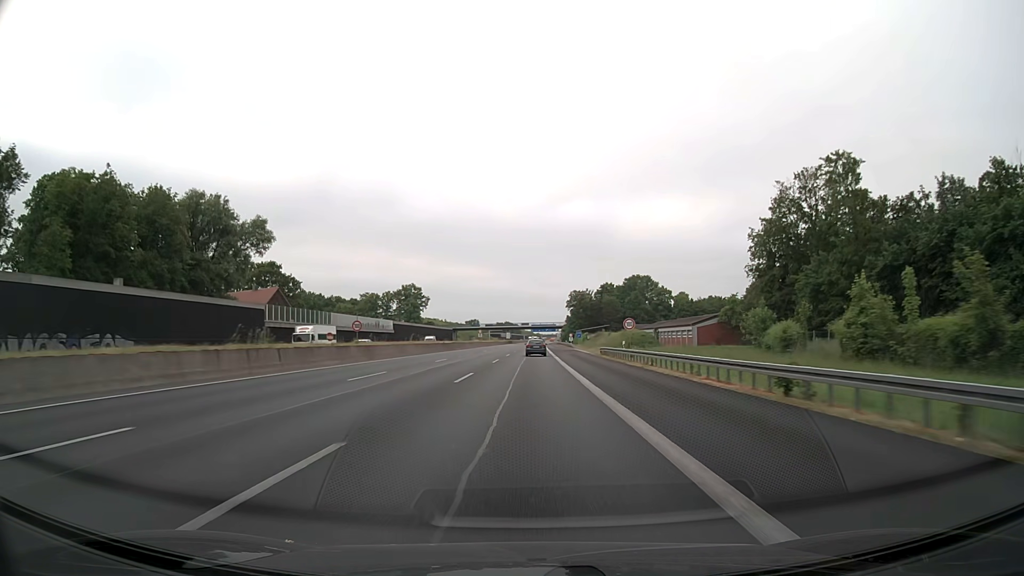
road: motorway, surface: asphalt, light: Day
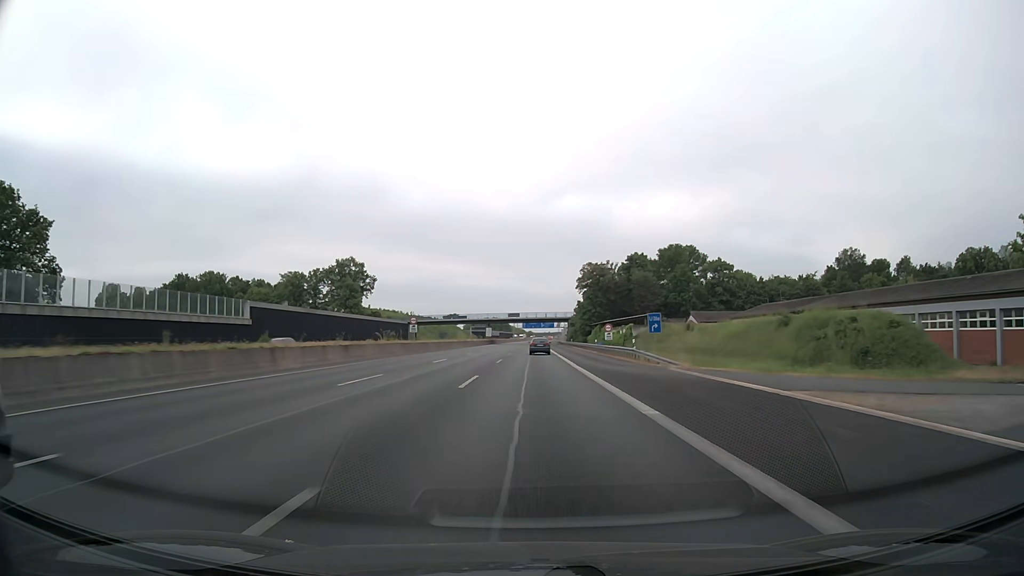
(+0.3, +76.0) m; +1°
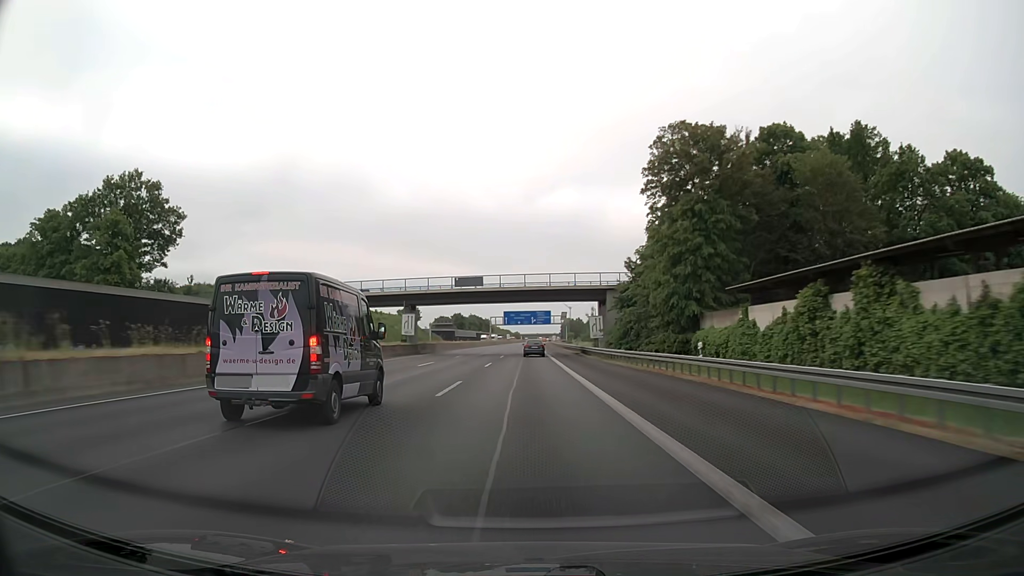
(+1.0, +95.1) m; +1°
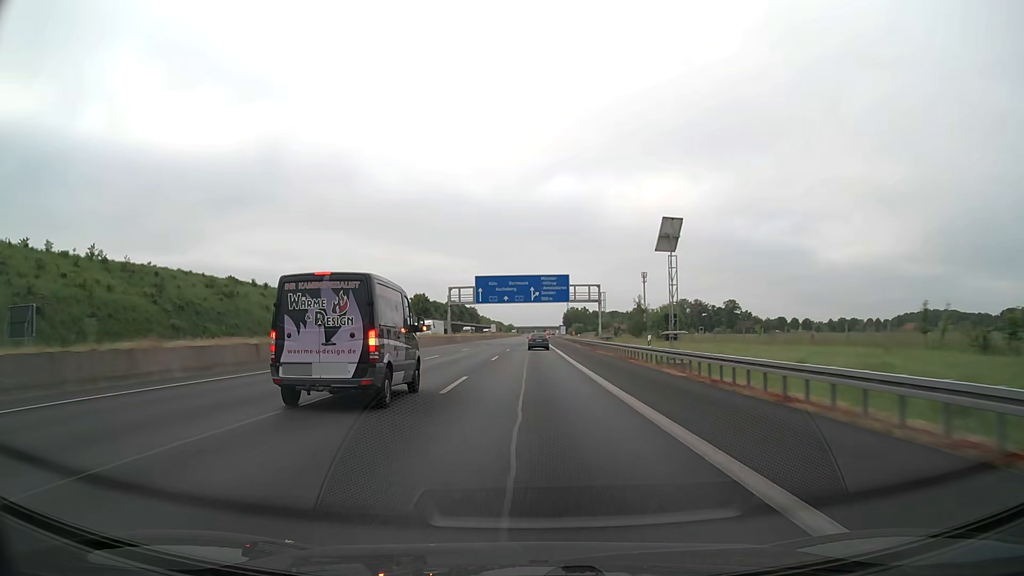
(+0.1, +93.1) m; 0°
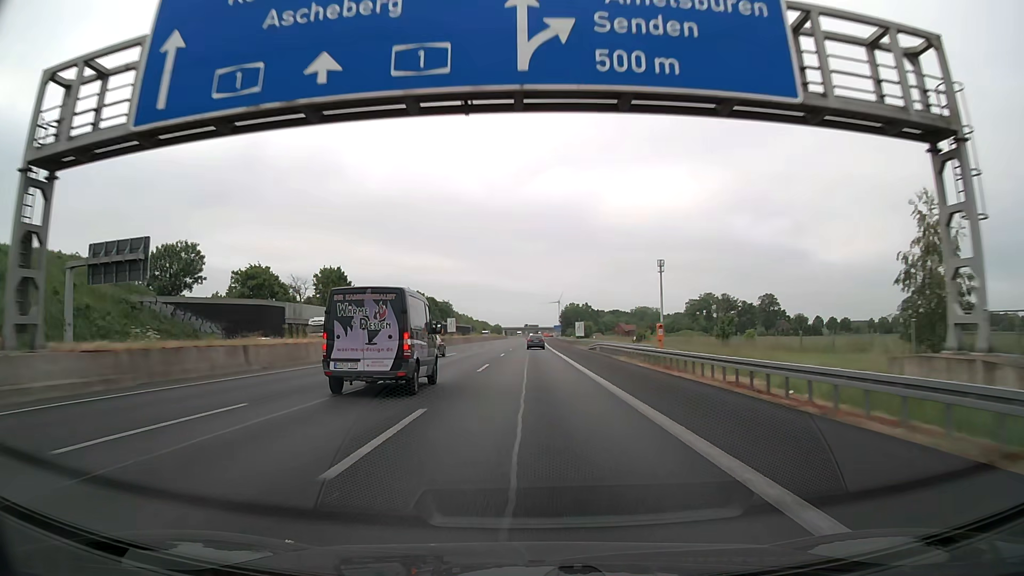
(+0.5, +82.6) m; +1°
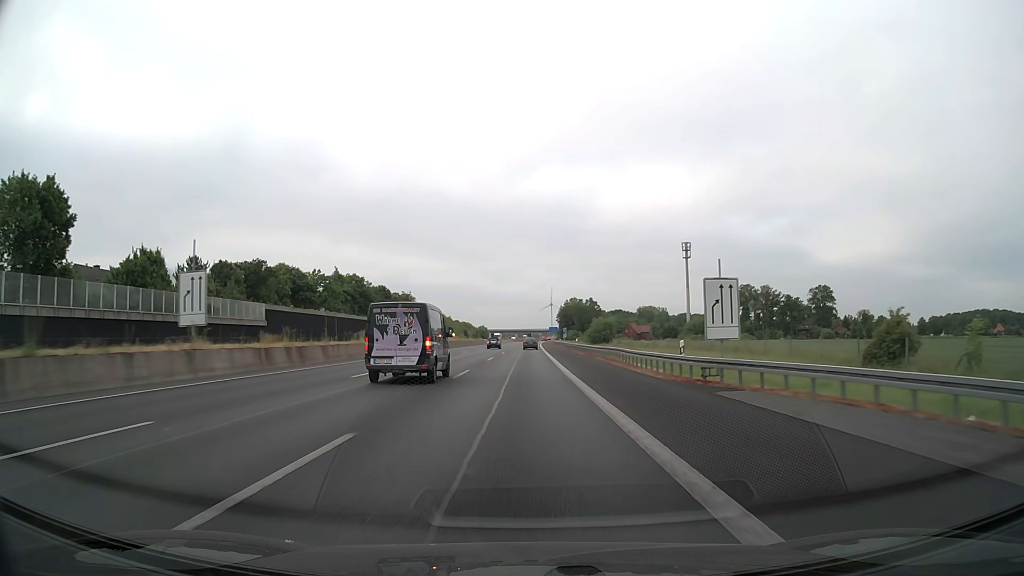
(+0.9, +76.0) m; +1°
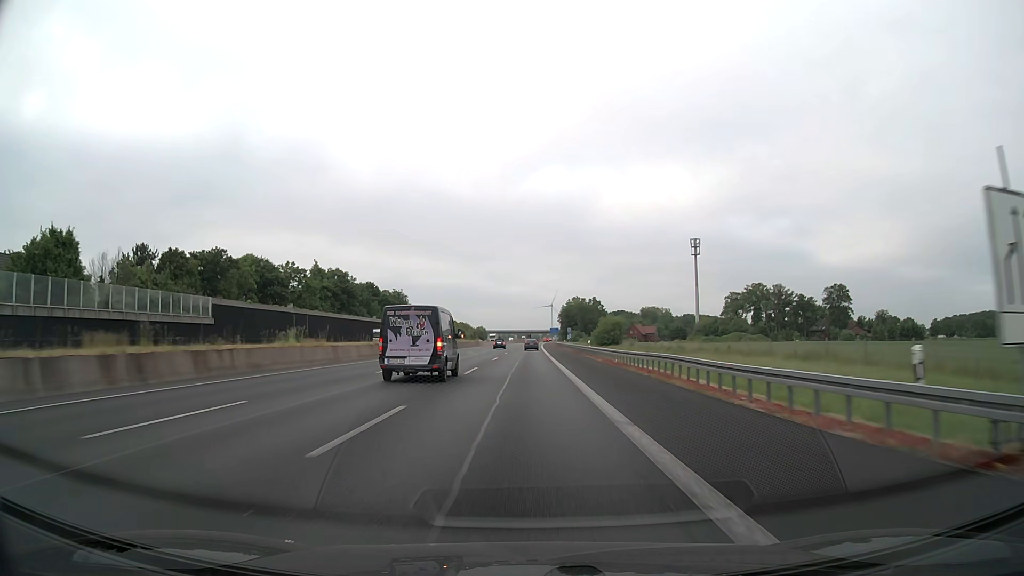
(0.0, +14.9) m; 0°
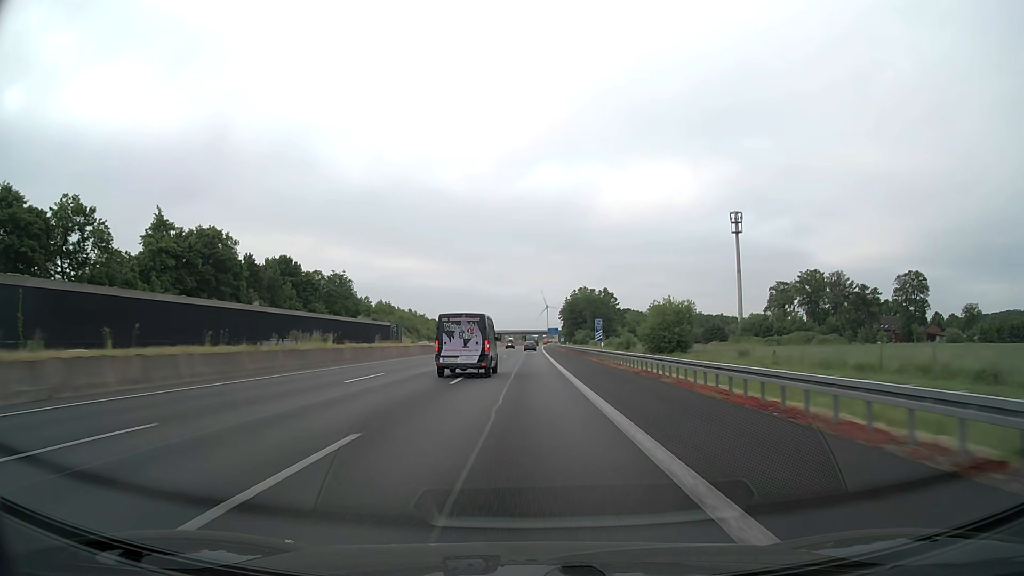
(+0.2, +59.9) m; 0°
(0, +10) (0, +20) (0, +30) (0, +40) (0, +50) (0, +60) (0, +70) (+1, +80) (+1, +90) (+1, +100) m
